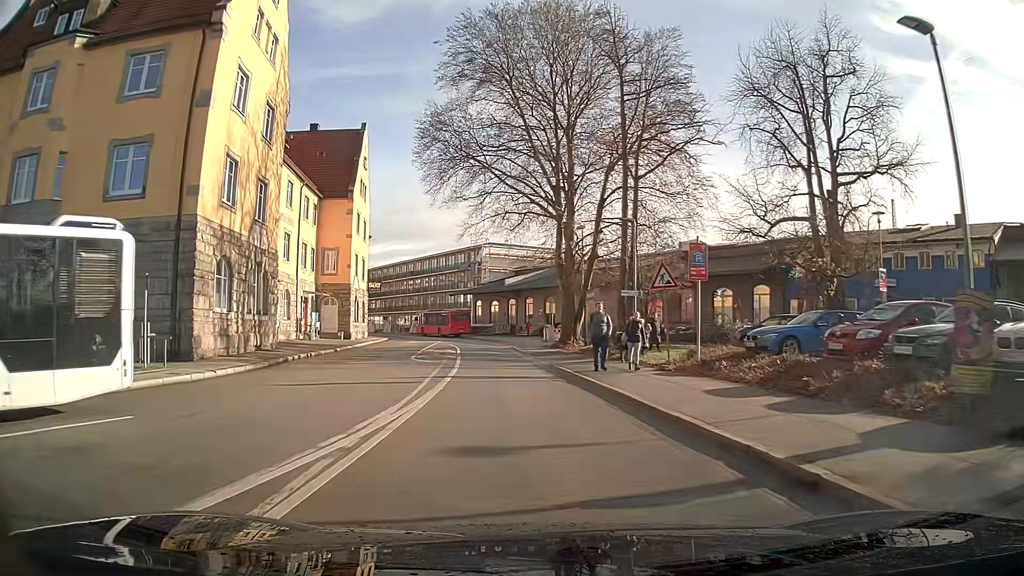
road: residential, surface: asphalt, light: Day
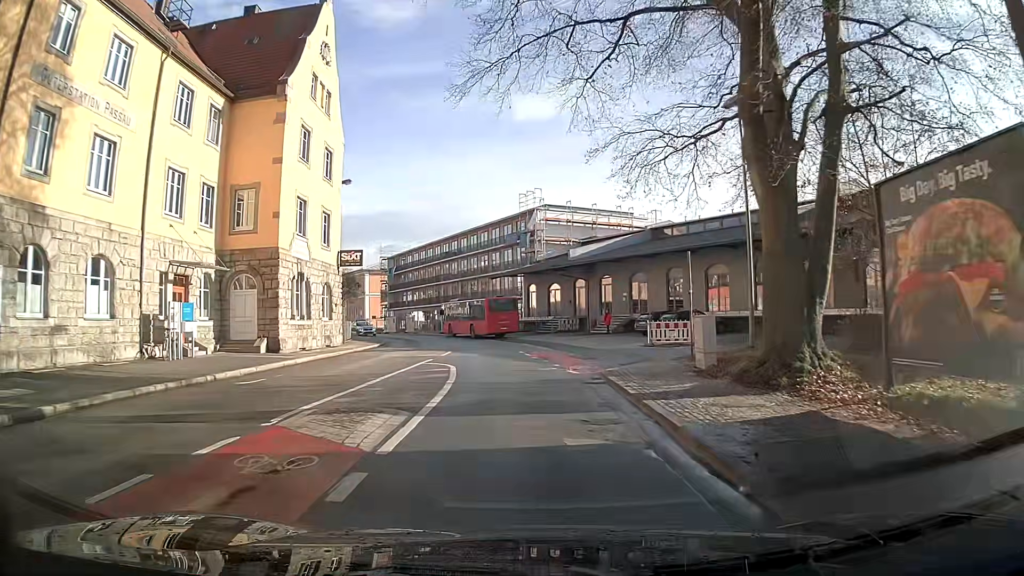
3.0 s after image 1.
(-1.1, +26.2) m; -5°
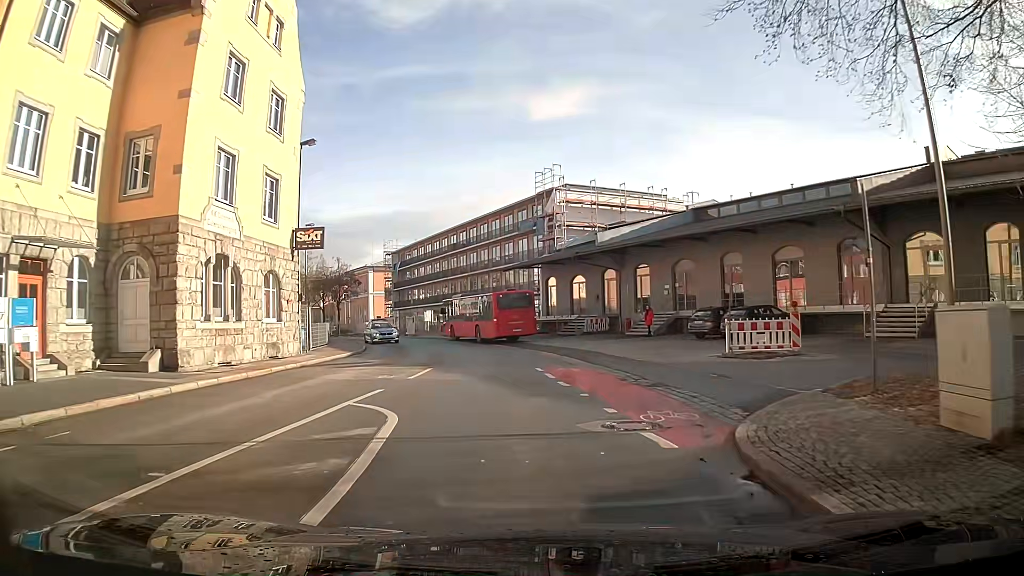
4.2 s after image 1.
(-0.1, +9.9) m; -1°
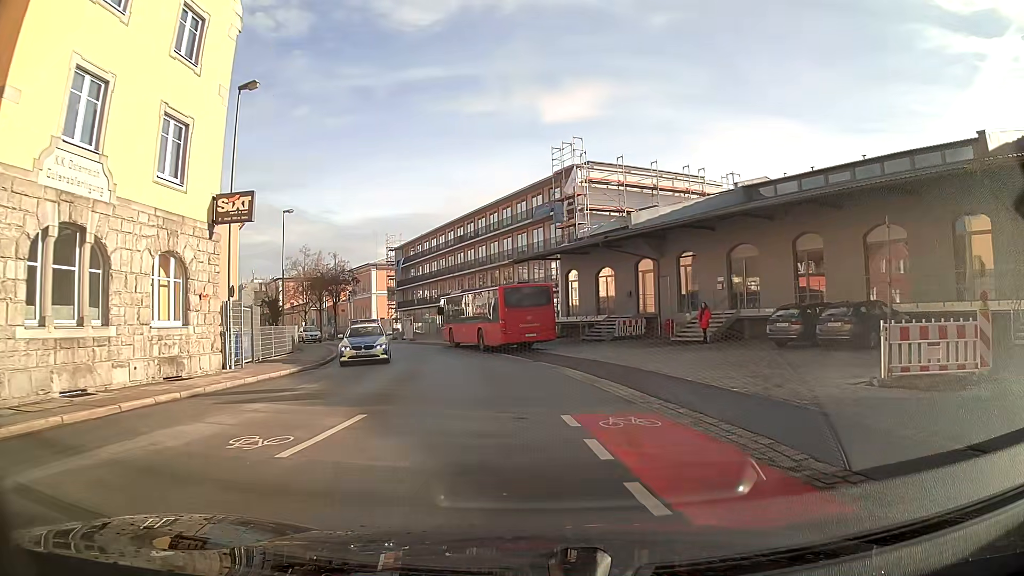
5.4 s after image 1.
(-0.1, +8.8) m; -1°
